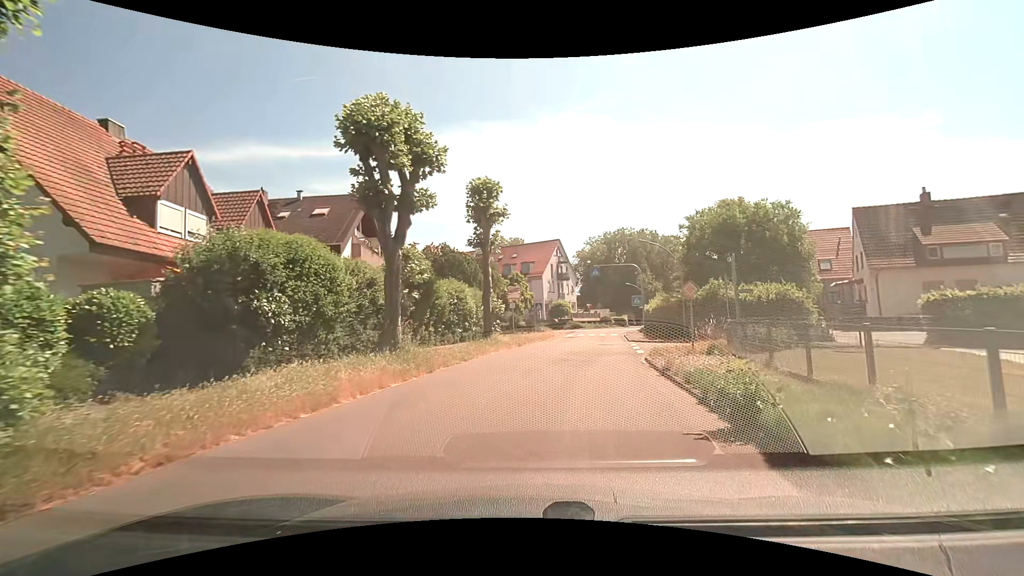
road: tertiary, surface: asphalt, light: Day
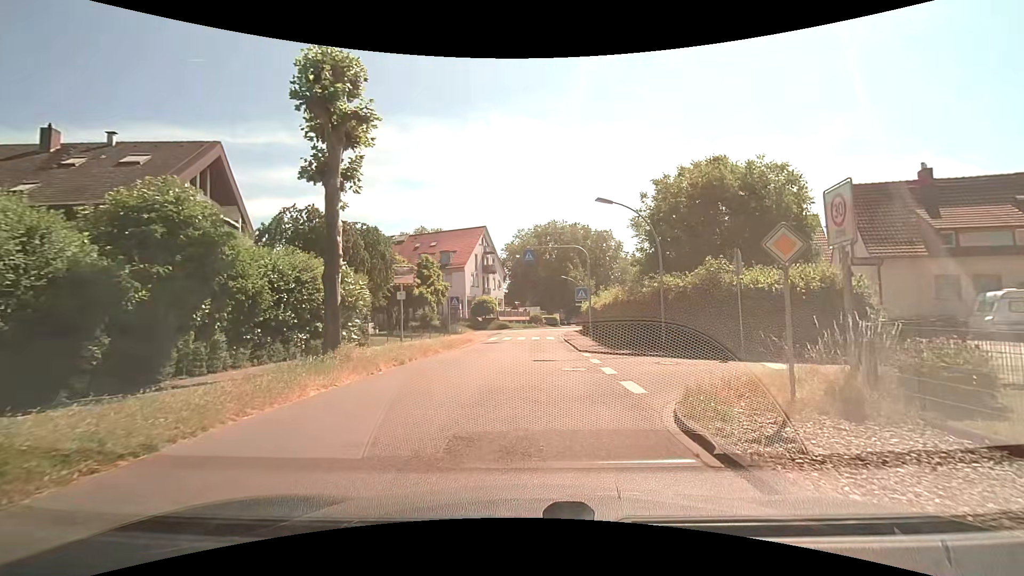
(+0.9, +11.0) m; +9°
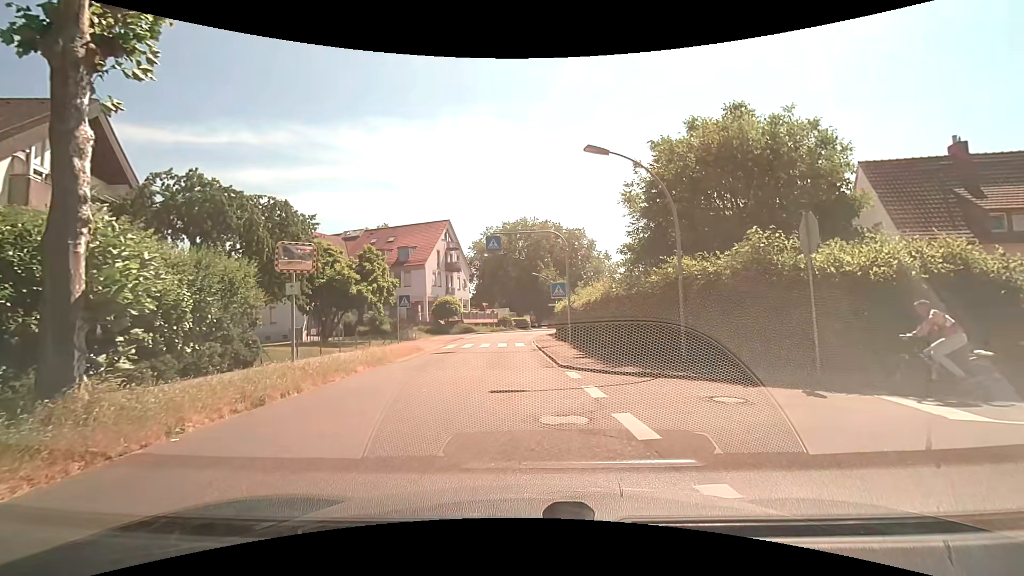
(+0.1, +6.1) m; +4°
